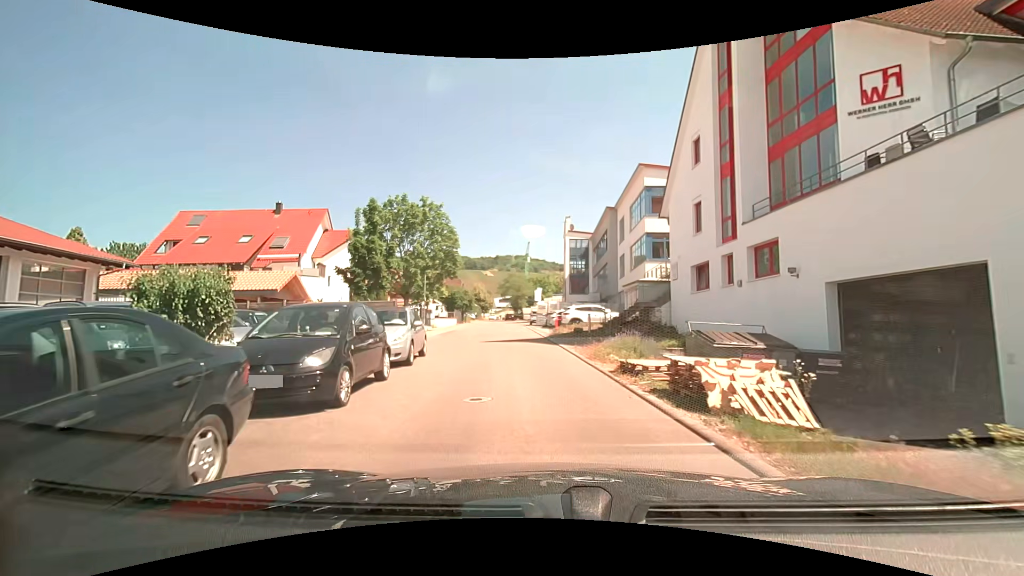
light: Day
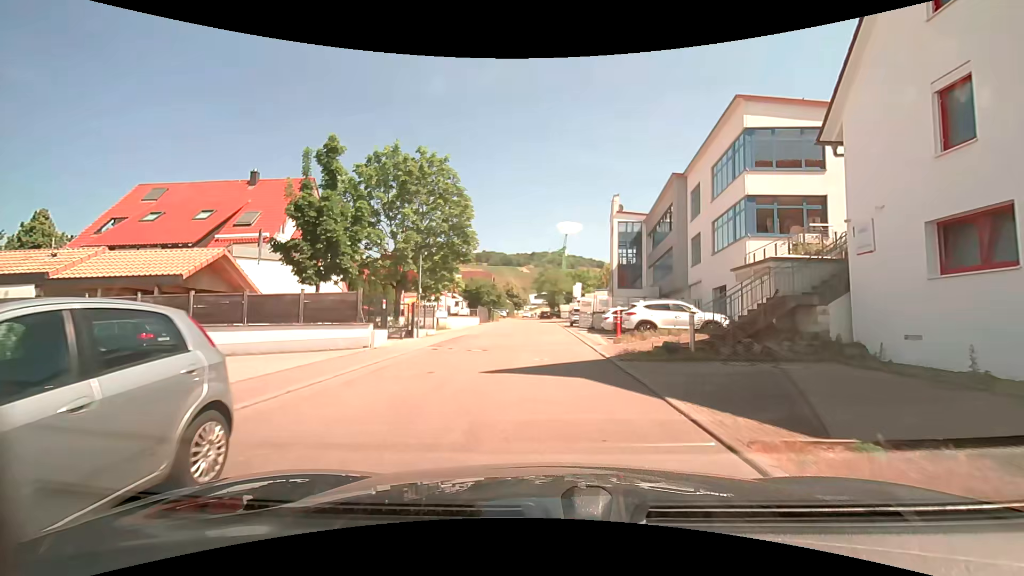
(-0.4, +11.1) m; -3°
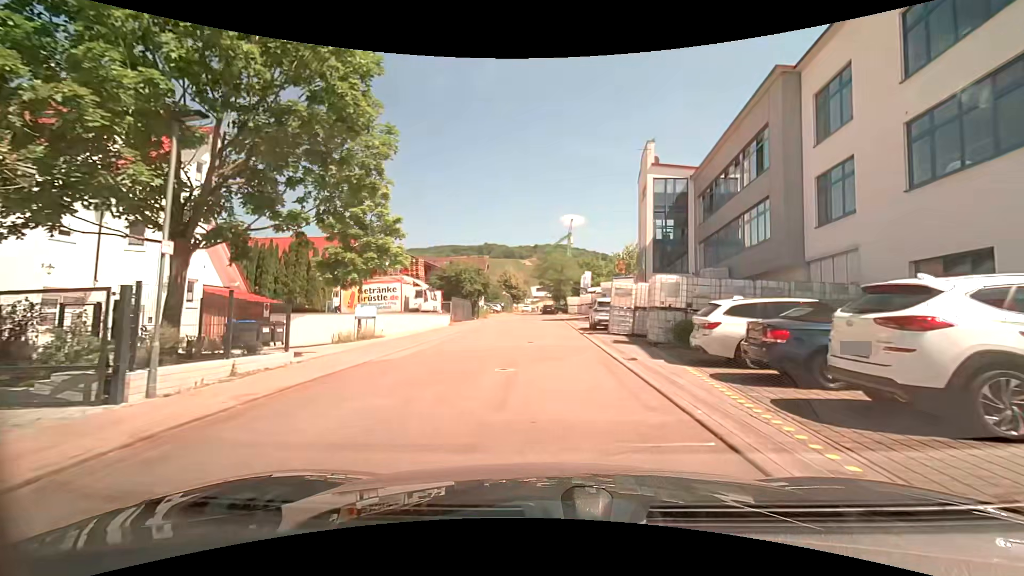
(-0.1, +16.3) m; 0°
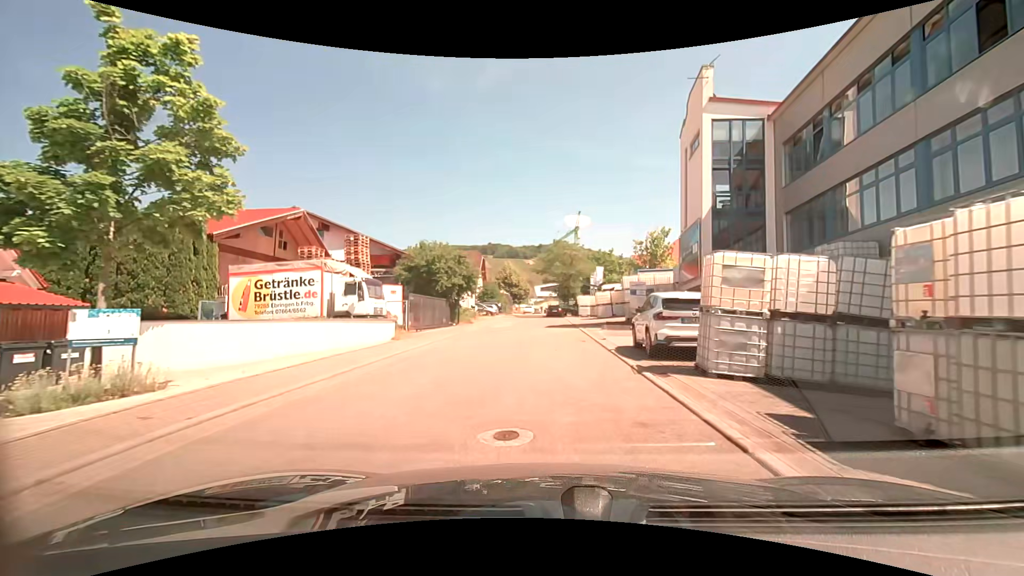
(-0.1, +12.5) m; -1°
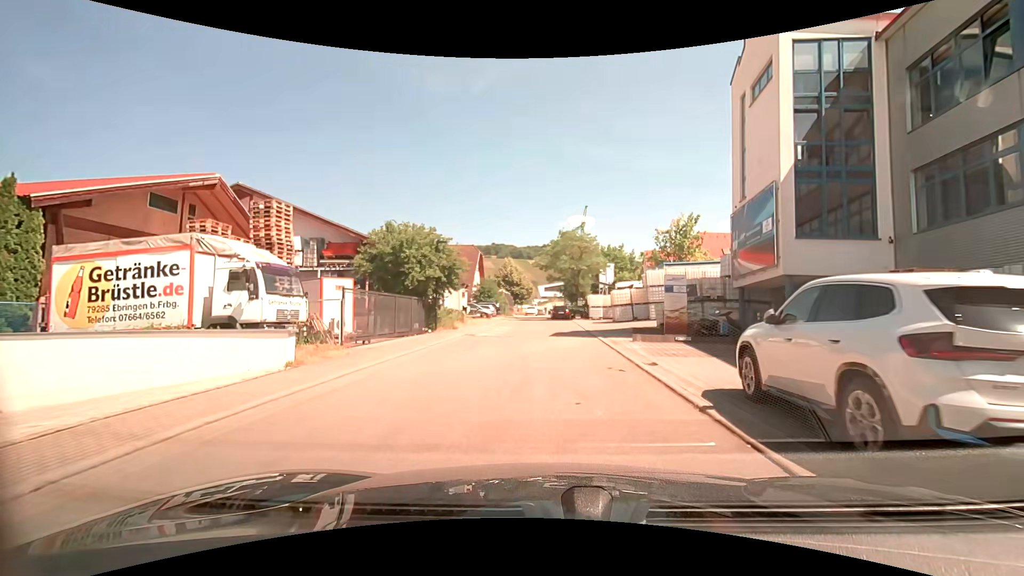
(0.0, +8.0) m; 0°
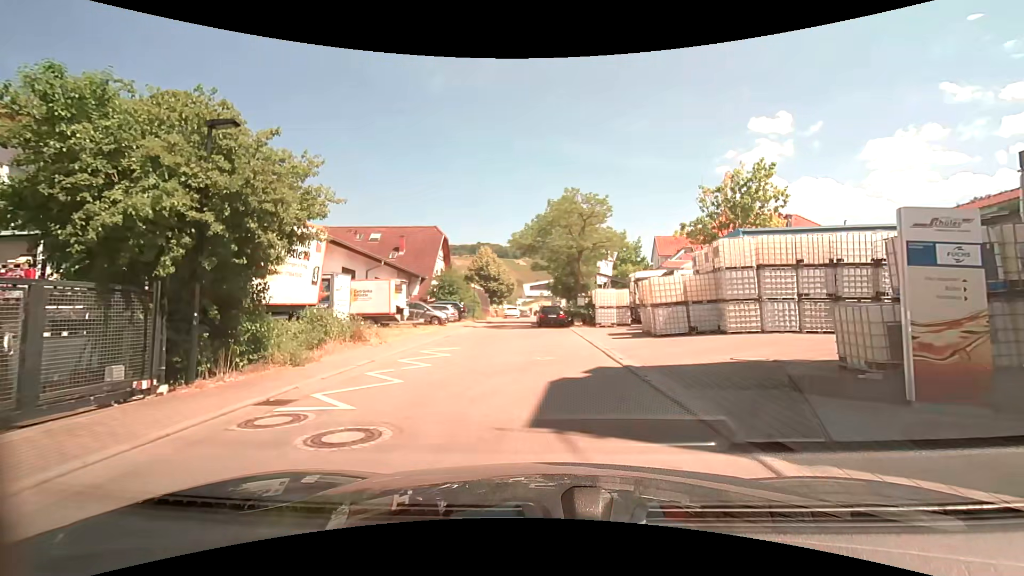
(+0.3, +16.3) m; +2°
